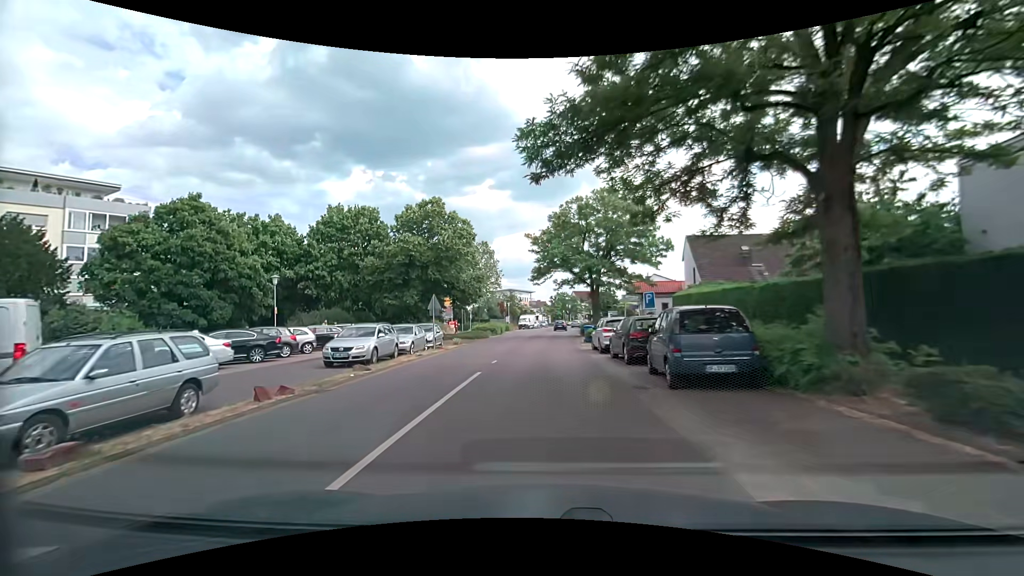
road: tertiary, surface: asphalt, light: Day
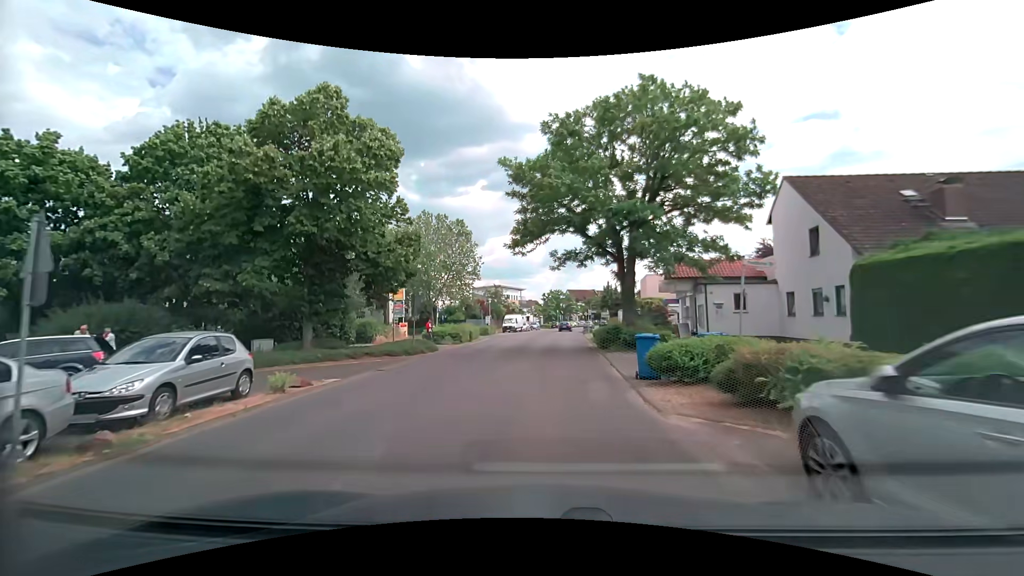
(0.0, +19.6) m; +1°
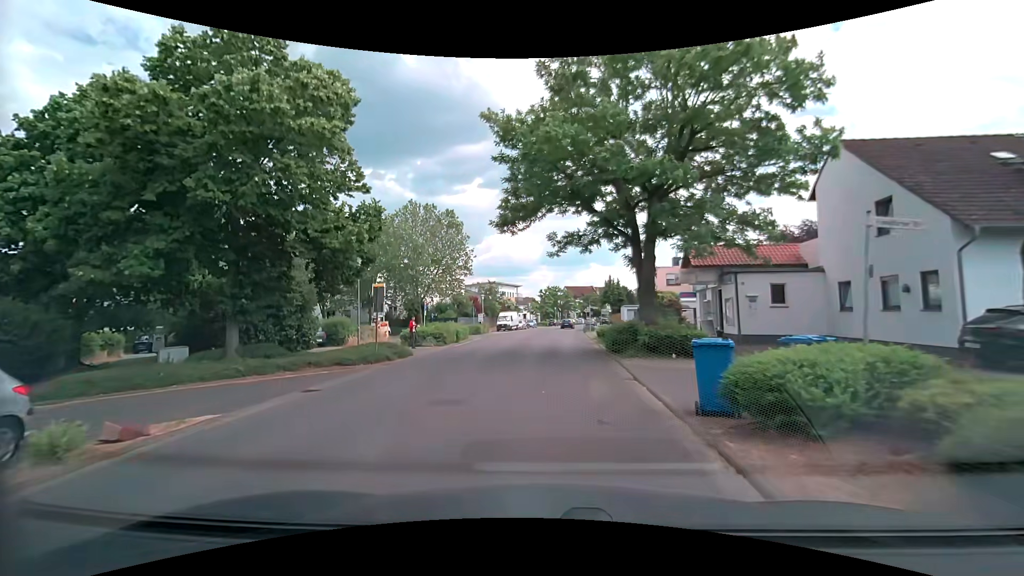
(0.0, +4.9) m; 0°
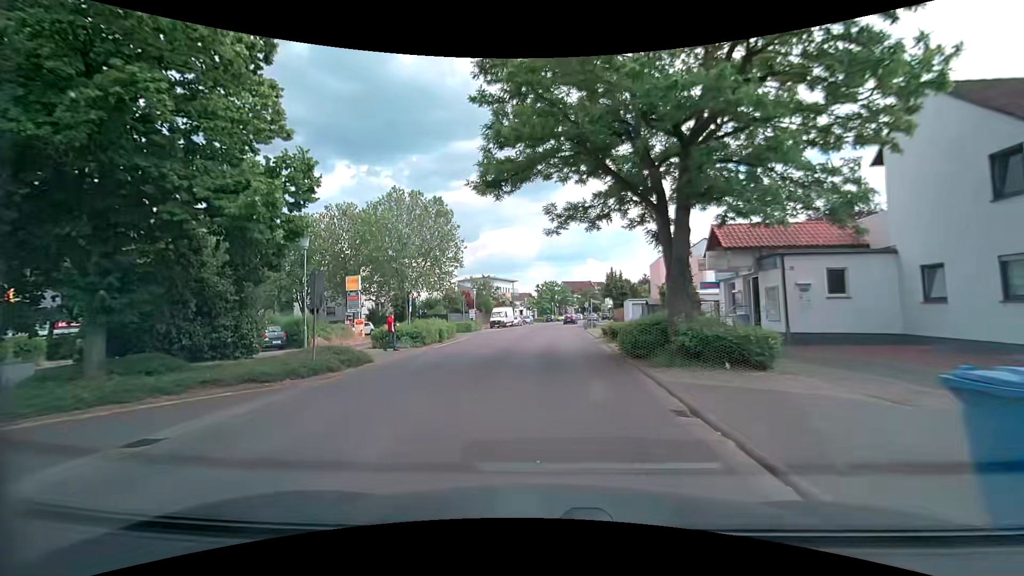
(0.0, +4.8) m; 0°
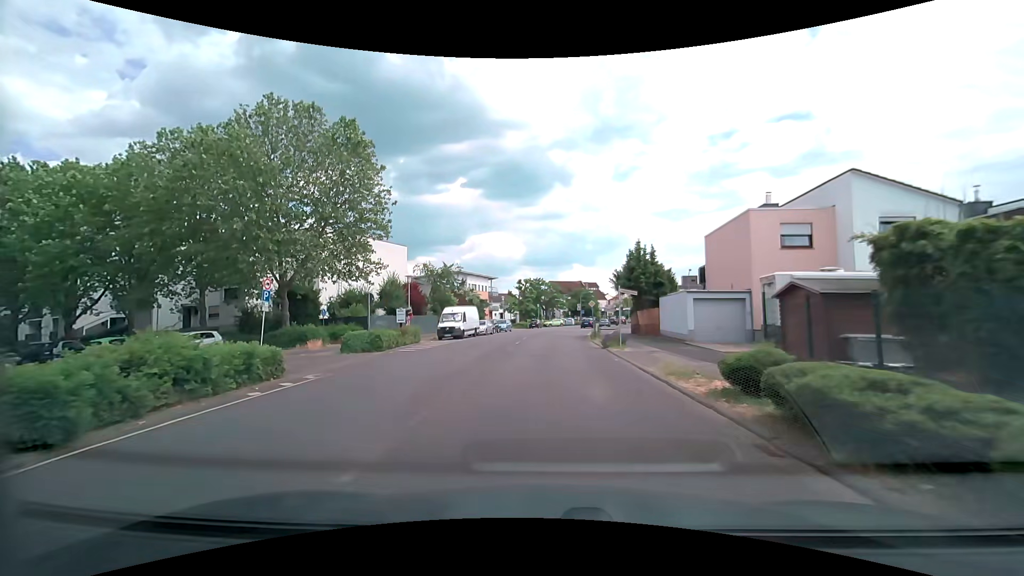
(+0.5, +23.8) m; +3°
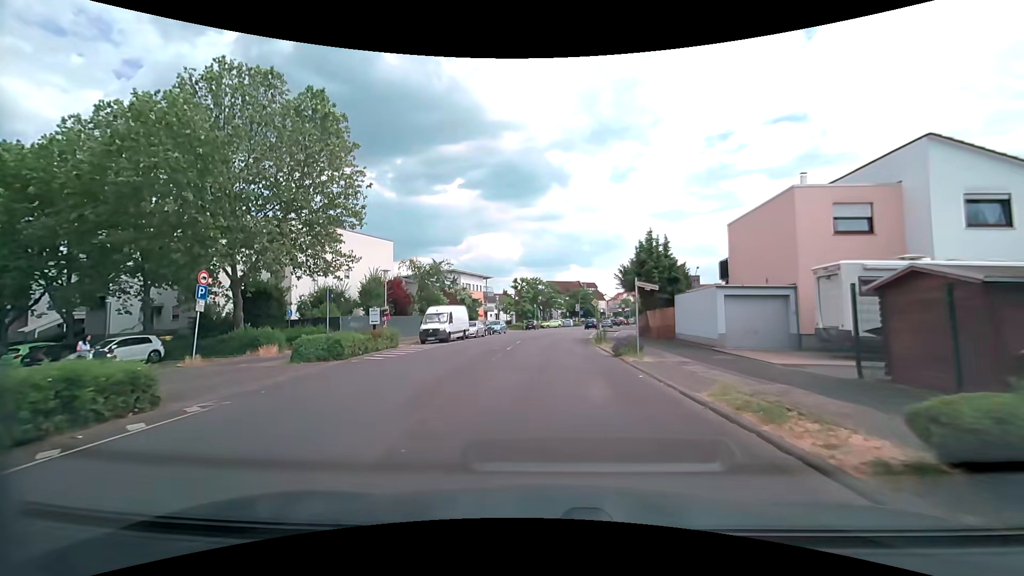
(0.0, +4.7) m; 0°
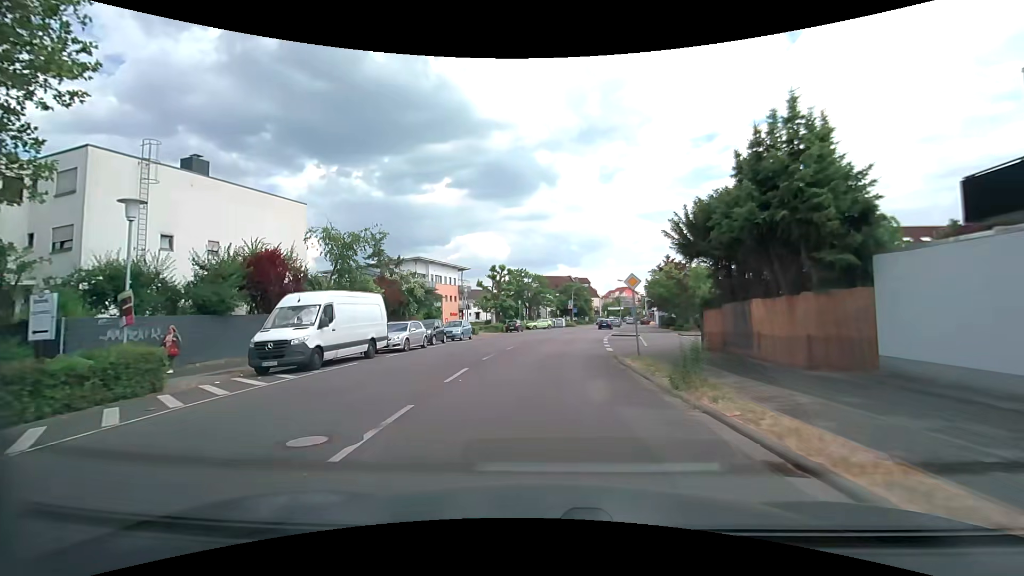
(+0.2, +18.5) m; +1°
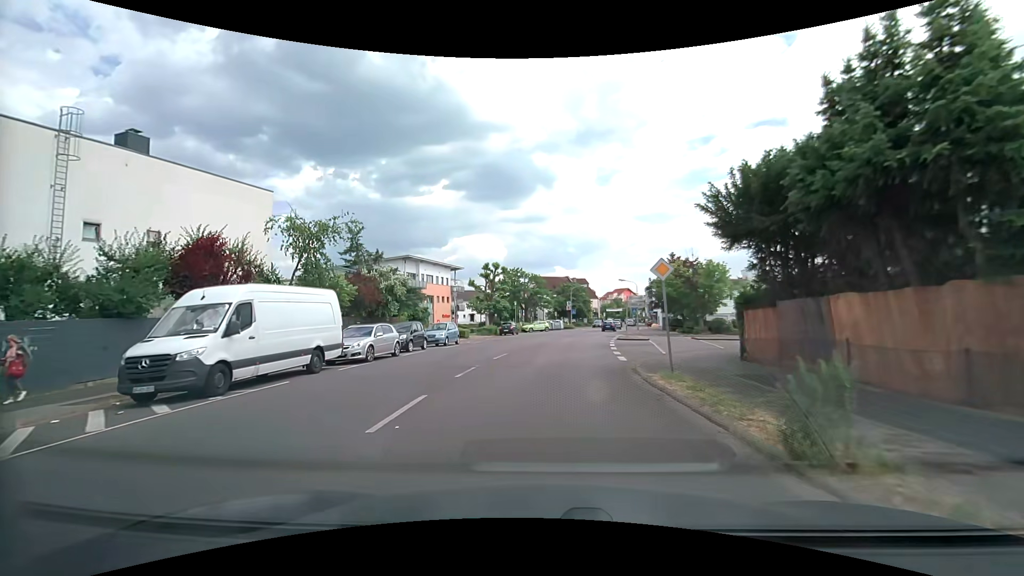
(+0.1, +4.6) m; +1°
(0, +10) (+1, +20) (+2, +30) (+3, +40) (+5, +50) (+6, +60) (+8, +69) (+10, +79) (+12, +89) (+13, +99) m
